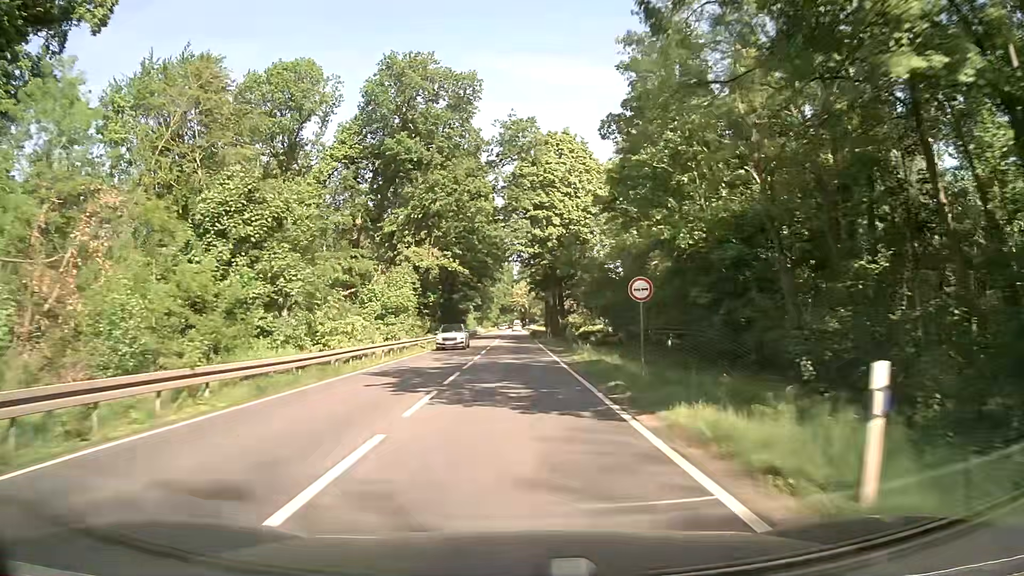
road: primary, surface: asphalt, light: Day
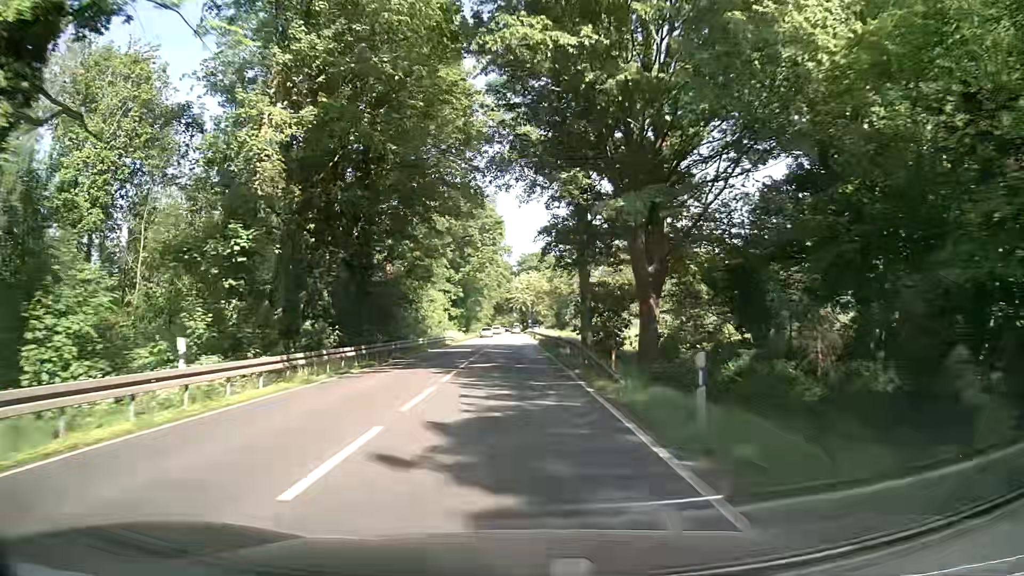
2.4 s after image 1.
(+0.1, +44.9) m; 0°
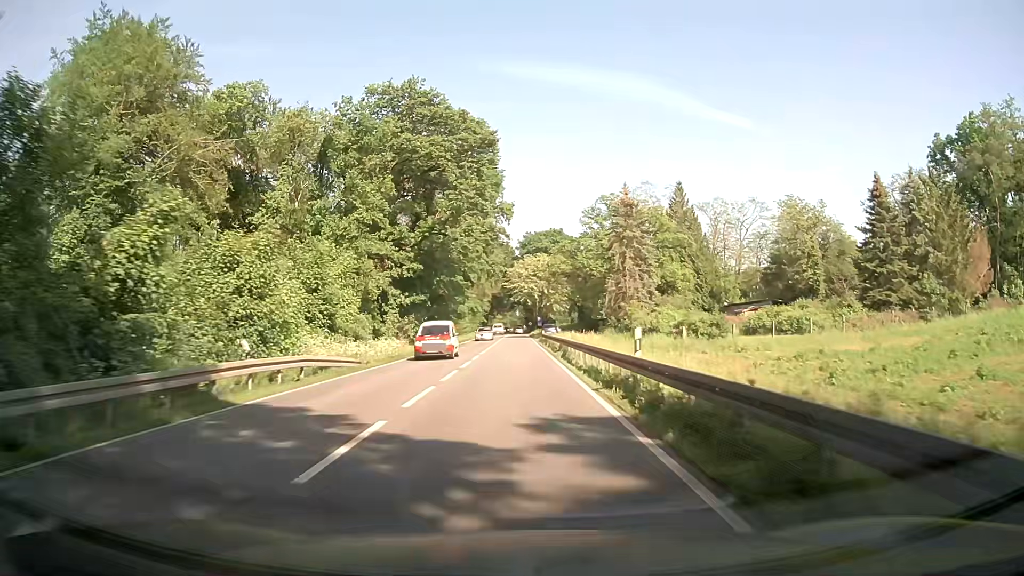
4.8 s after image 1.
(0.0, +45.0) m; 0°
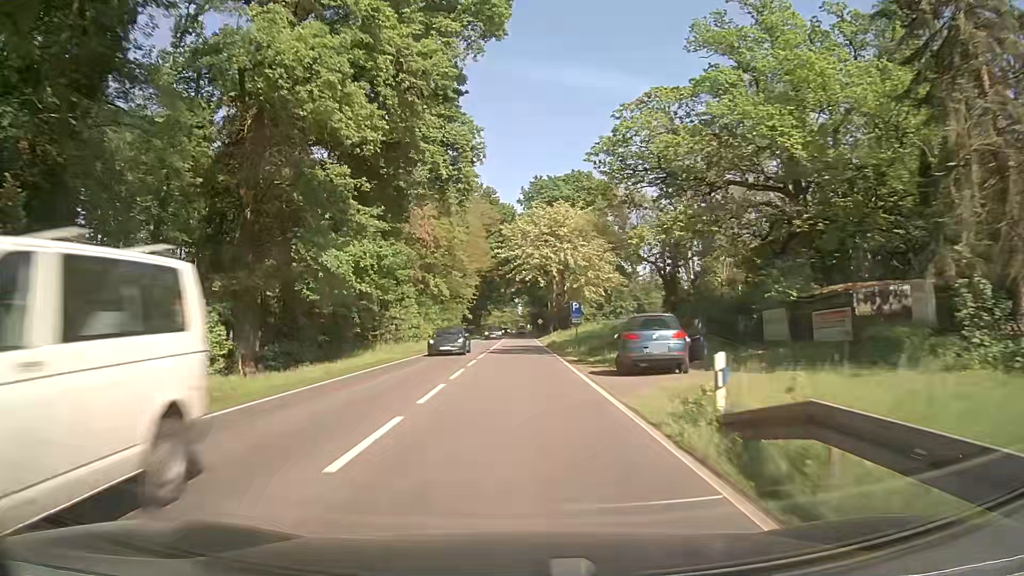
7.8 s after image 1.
(+0.1, +56.3) m; 0°
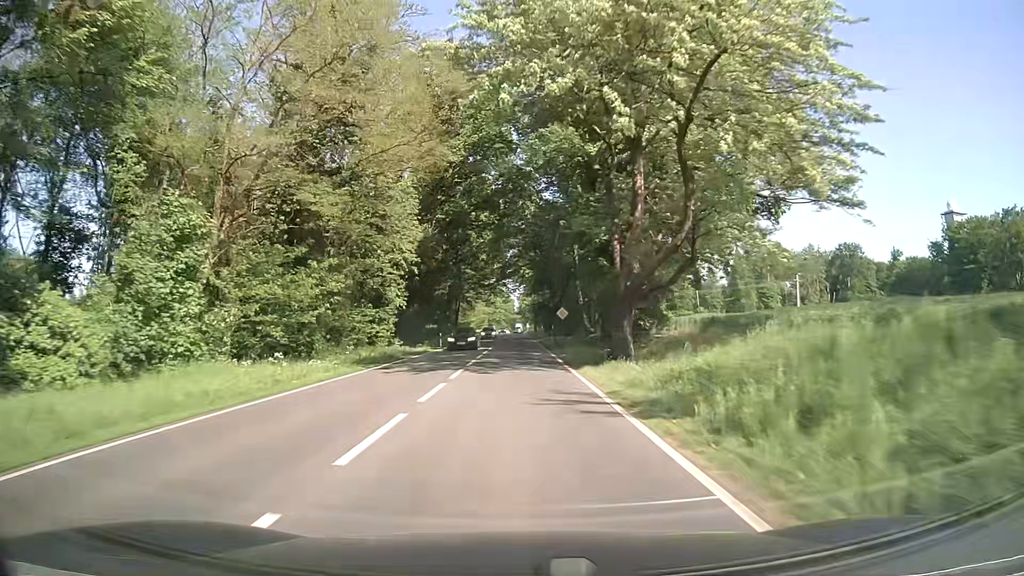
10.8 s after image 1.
(+0.4, +56.3) m; 0°
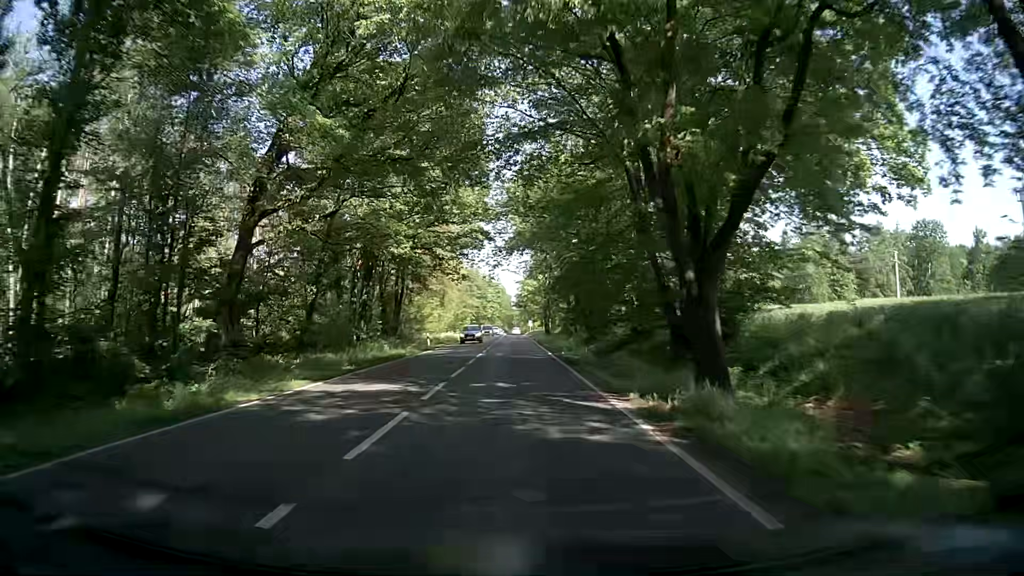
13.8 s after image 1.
(+0.1, +56.3) m; +1°
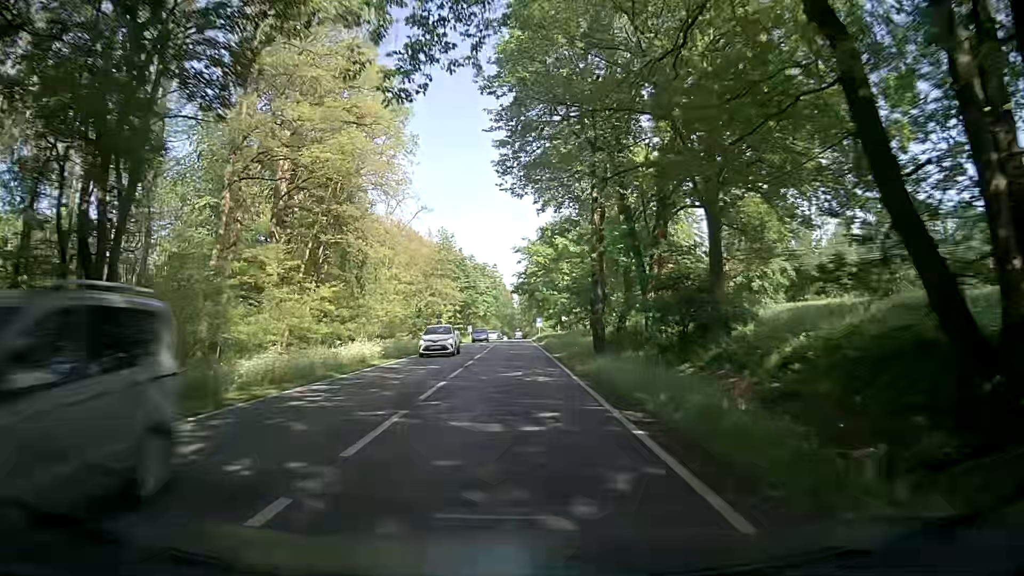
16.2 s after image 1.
(-0.4, +45.0) m; -1°
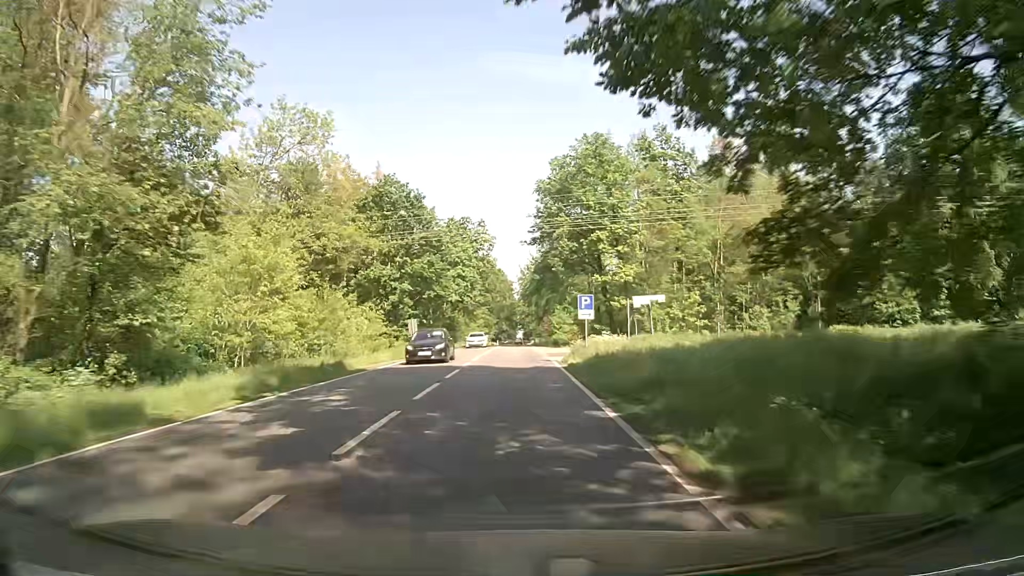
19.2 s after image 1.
(-0.1, +56.3) m; 0°
(0, +10) (0, +20) (0, +30) (0, +40) (0, +50) (0, +60) (0, +70) (0, +80) (0, +90) (0, +100) m
